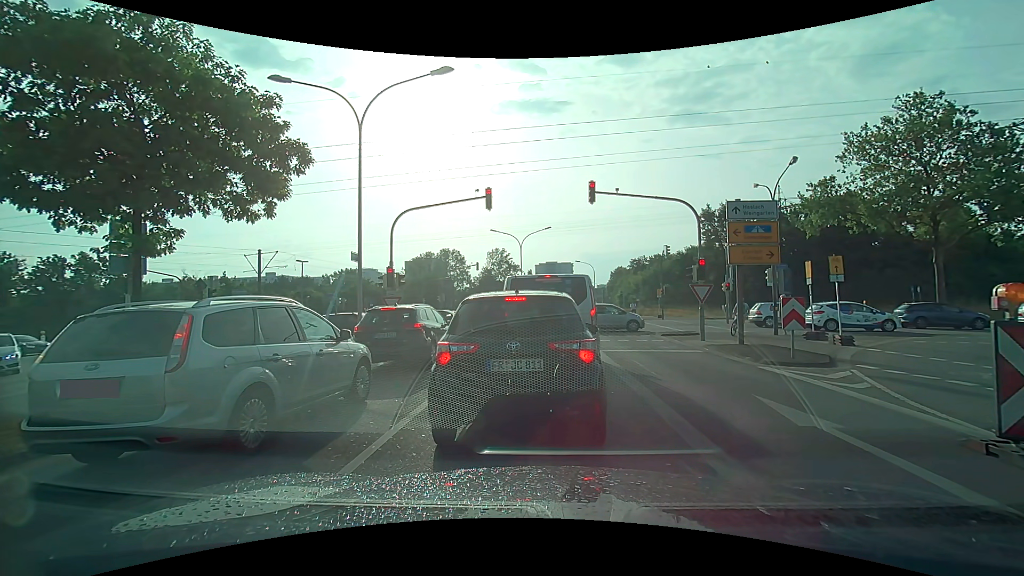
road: secondary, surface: asphalt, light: Day
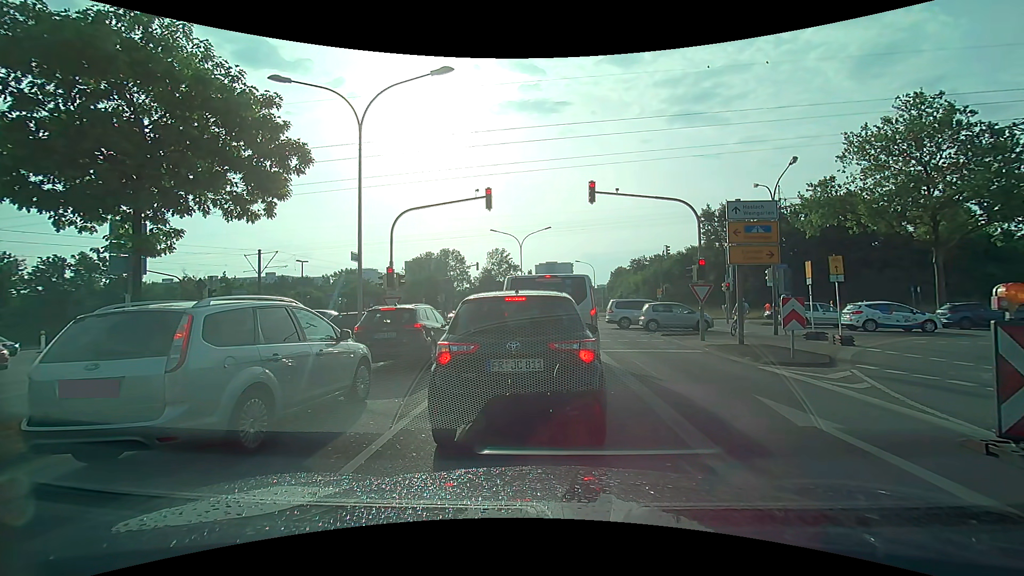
(0.0, 0.0) m; 0°
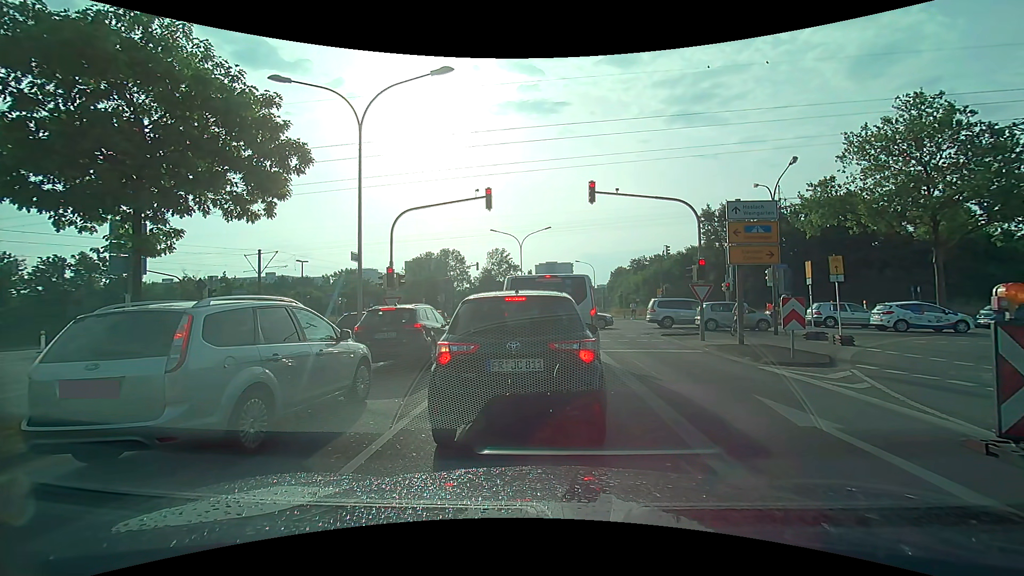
(0.0, 0.0) m; 0°
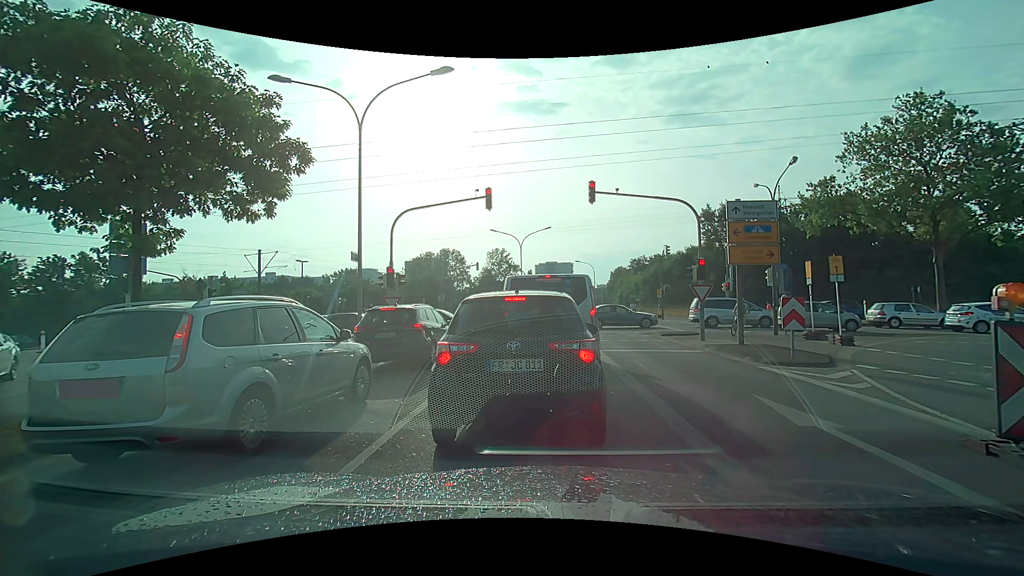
(0.0, 0.0) m; 0°
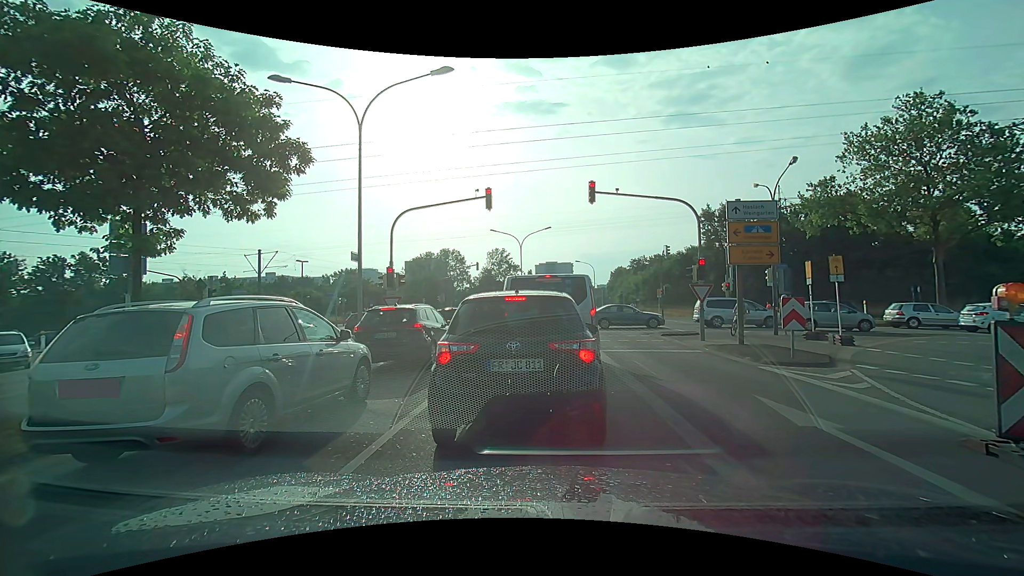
(0.0, 0.0) m; 0°
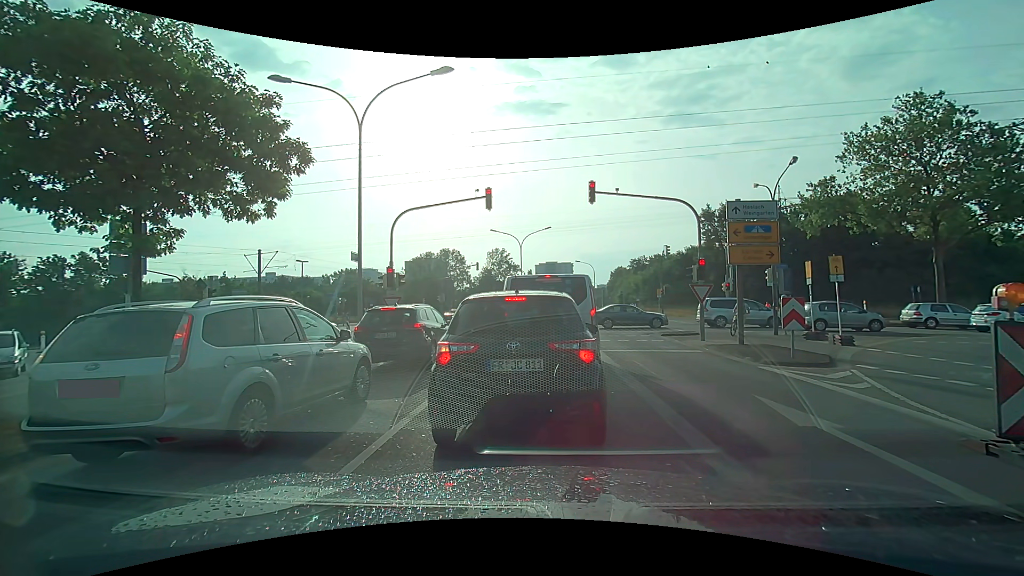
(0.0, 0.0) m; 0°
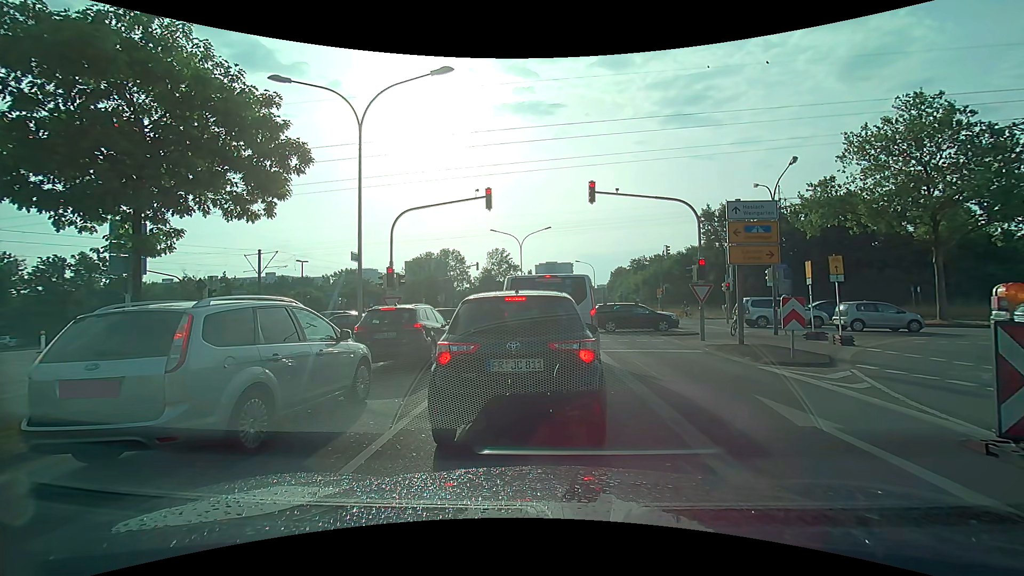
(0.0, 0.0) m; 0°
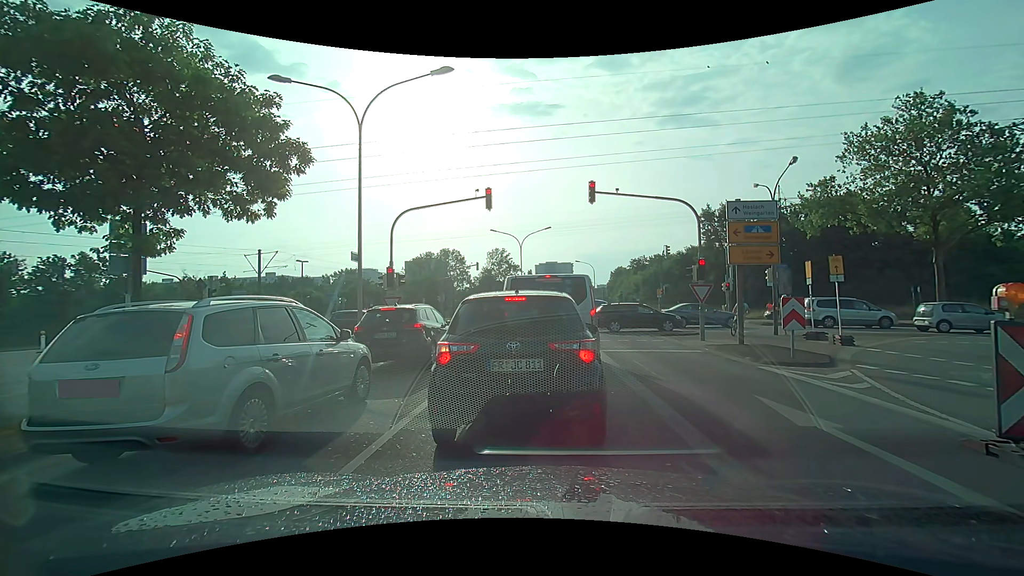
(0.0, 0.0) m; 0°
(0, +10) (+1, +20) (+1, +30) (-2, +40) (-8, +48) (-17, +51) (-27, +52) (-37, +53) (-47, +54) (-57, +55) m
